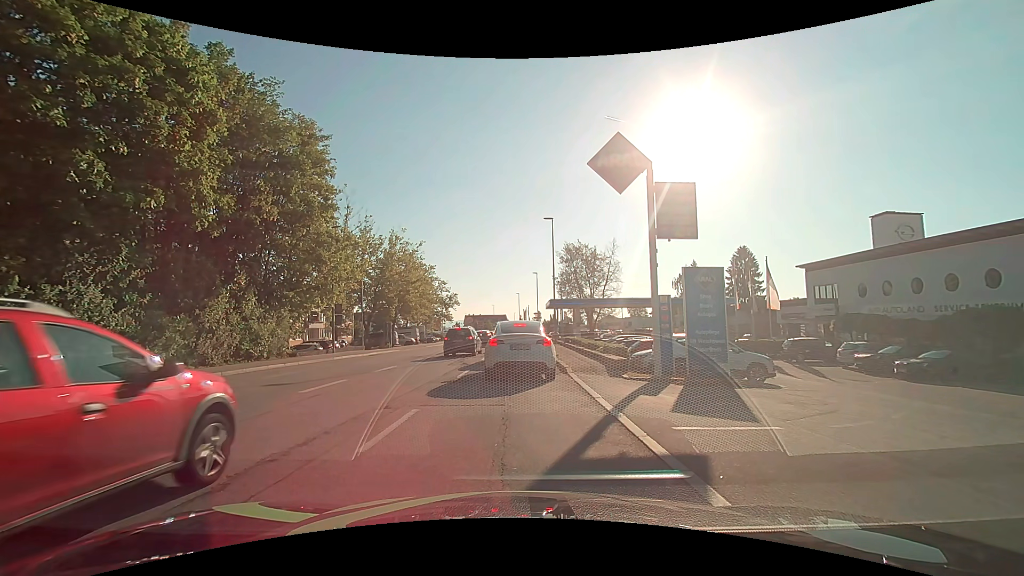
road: tertiary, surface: asphalt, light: Day
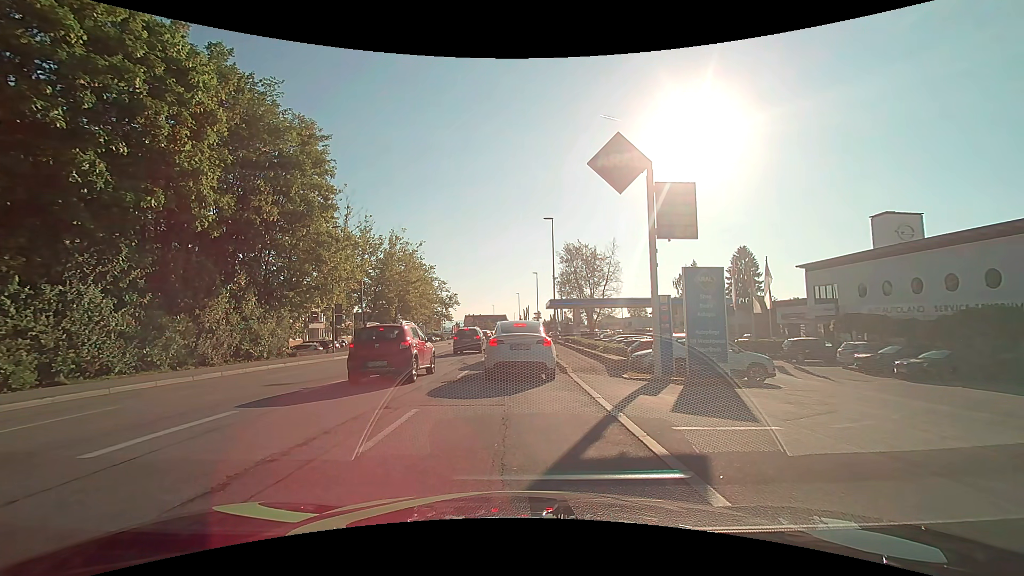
(0.0, 0.0) m; 0°
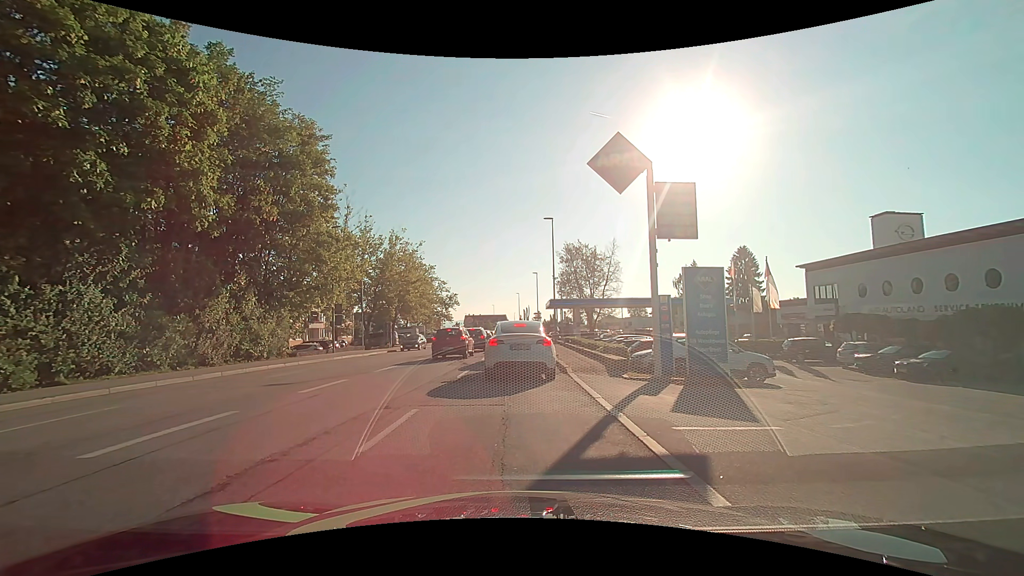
(0.0, 0.0) m; 0°
